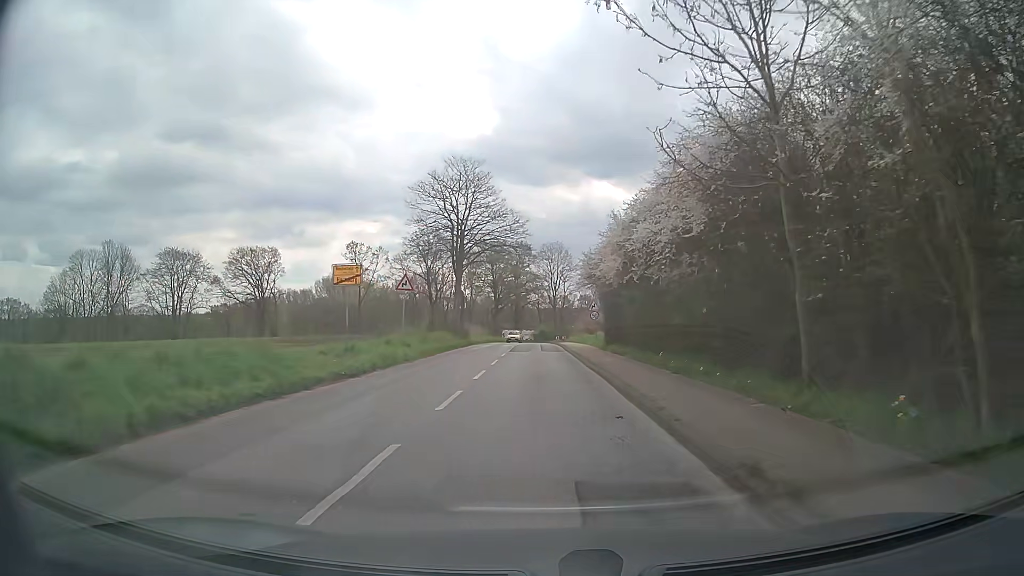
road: tertiary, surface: asphalt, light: Day
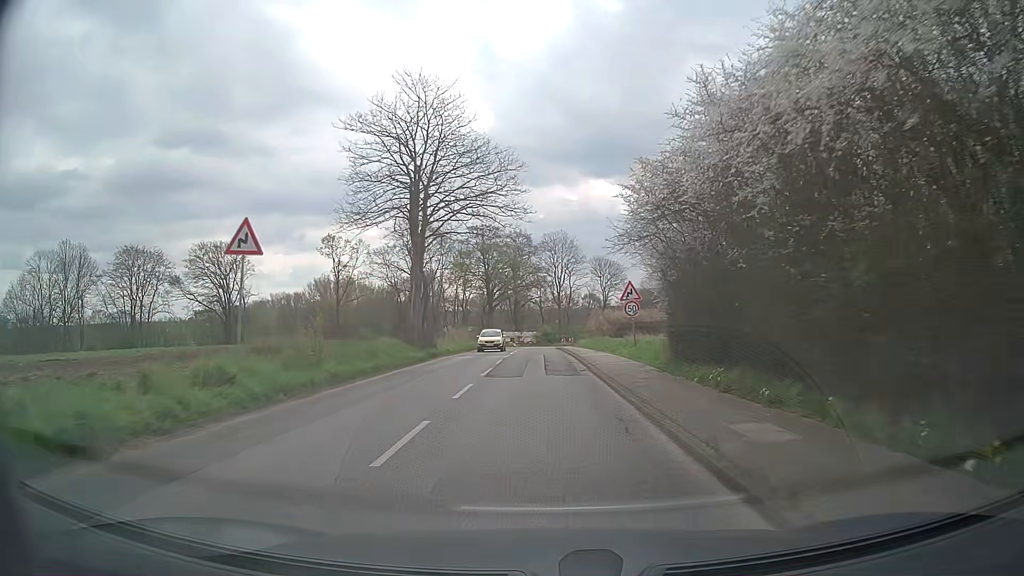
(0.0, +16.4) m; 0°
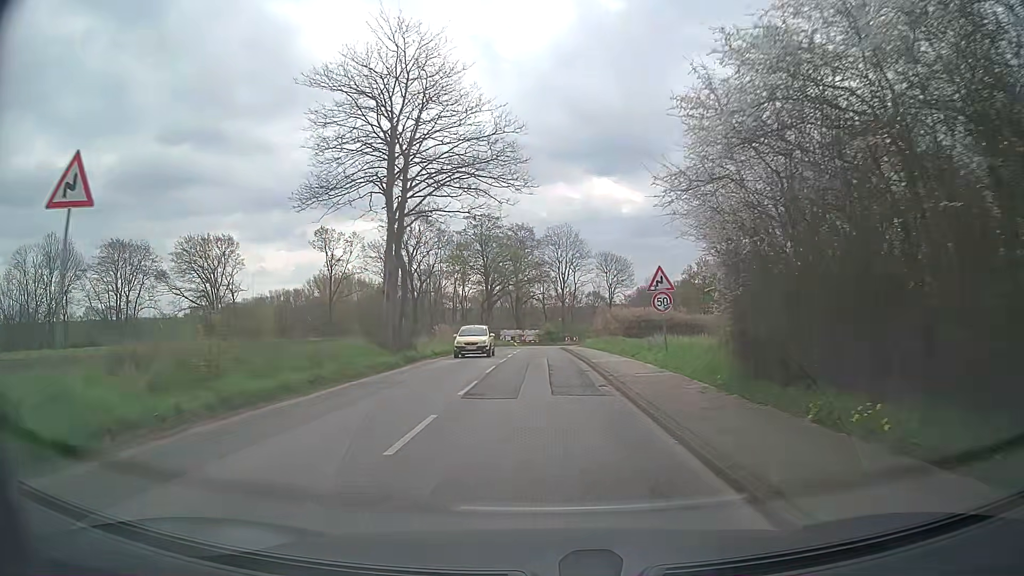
(0.0, +5.8) m; 0°
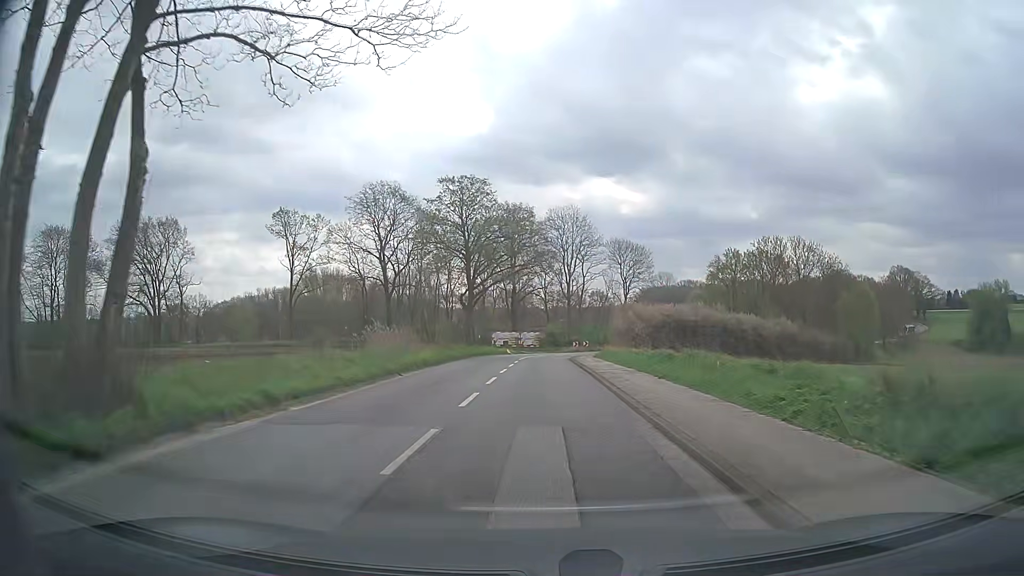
(0.0, +19.1) m; 0°
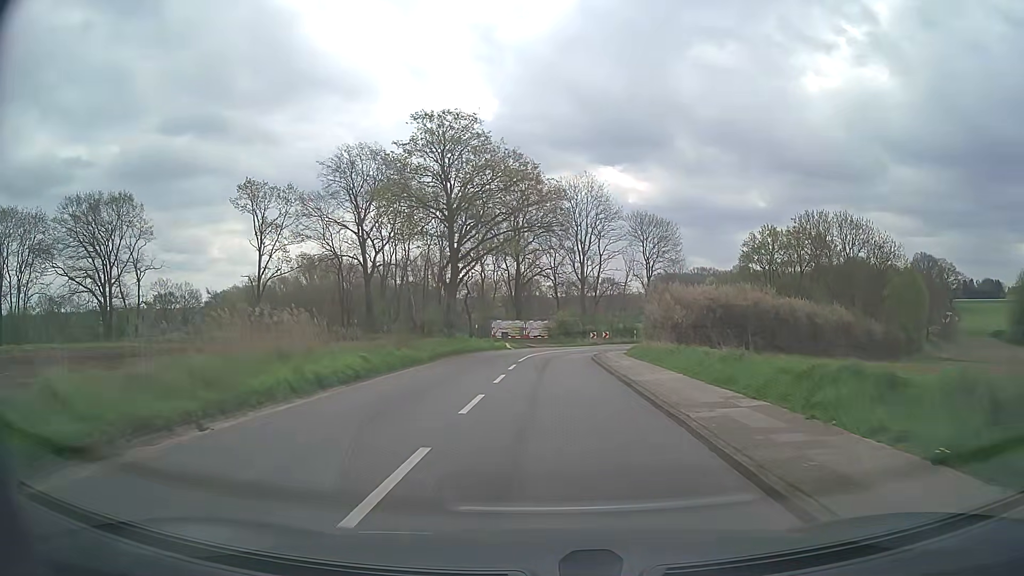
(-0.1, +14.1) m; -1°
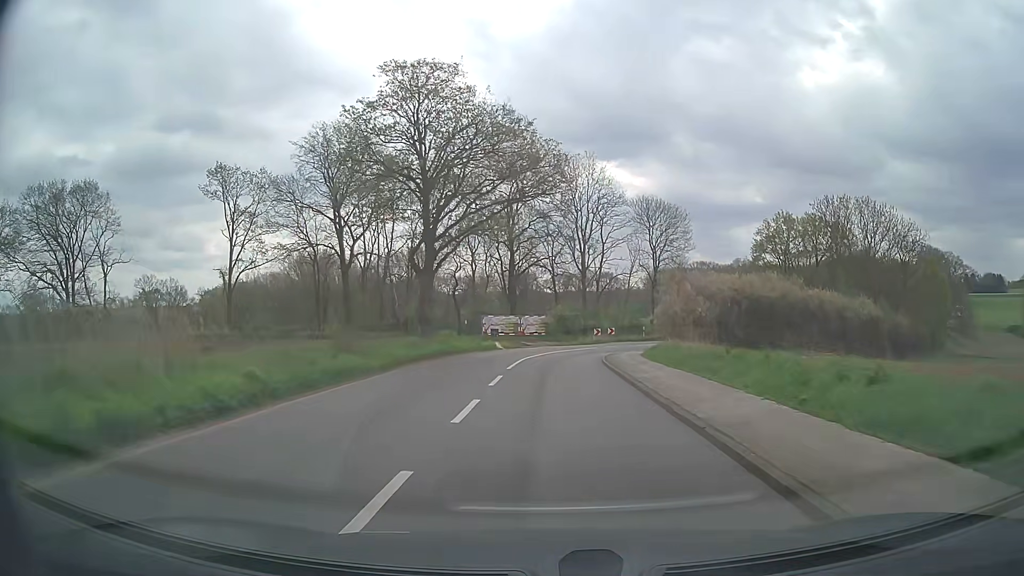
(0.0, +7.3) m; +1°
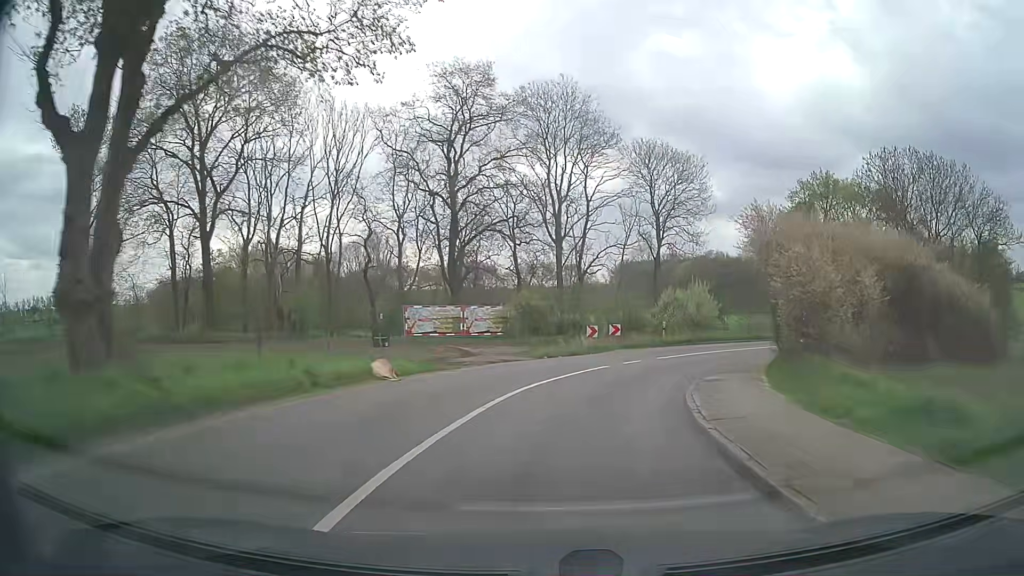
(+0.2, +22.5) m; +3°
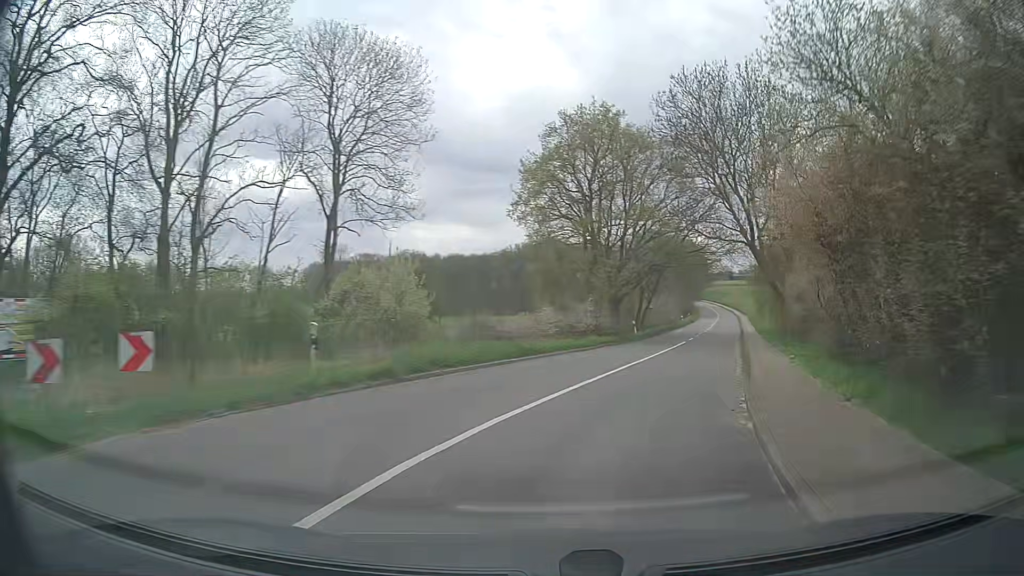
(+3.9, +21.8) m; +25°
(+1, +10) (+4, +19) (+7, +29) (+10, +38) (+14, +48) (+17, +57) (+20, +67) (+23, +76) (+26, +86) (+29, +95) m
